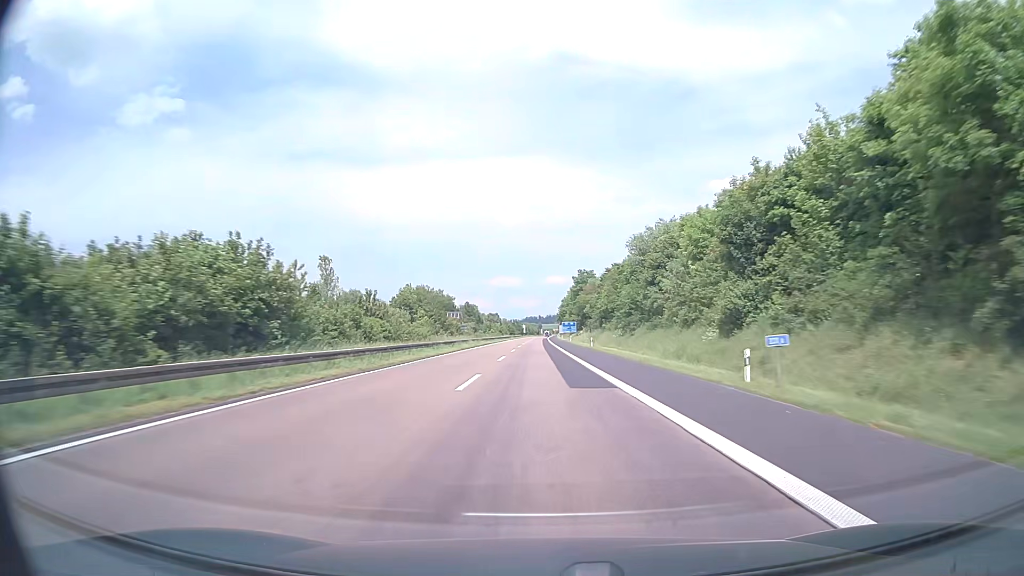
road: motorway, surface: asphalt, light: Day
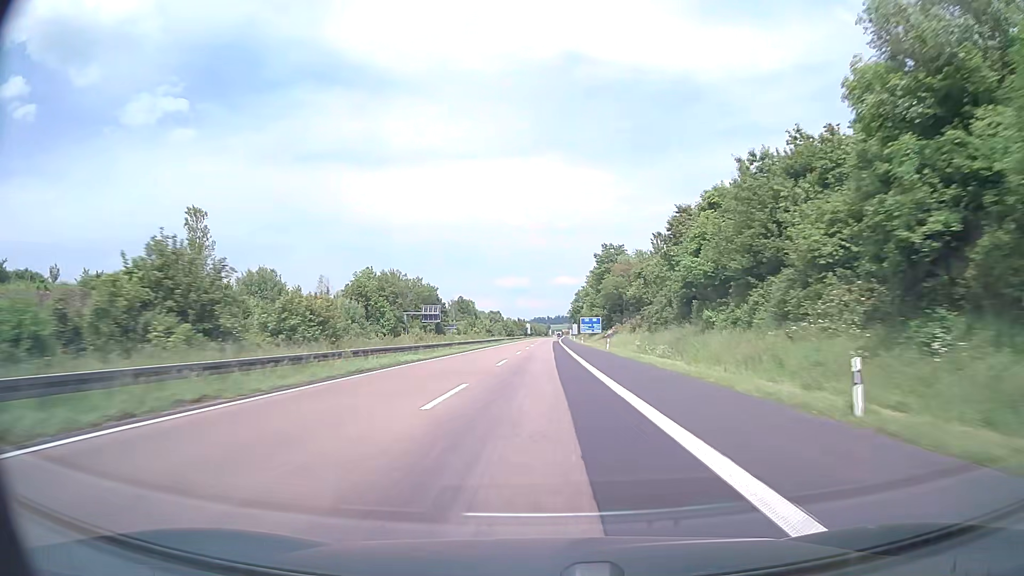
(-0.3, +57.1) m; -1°
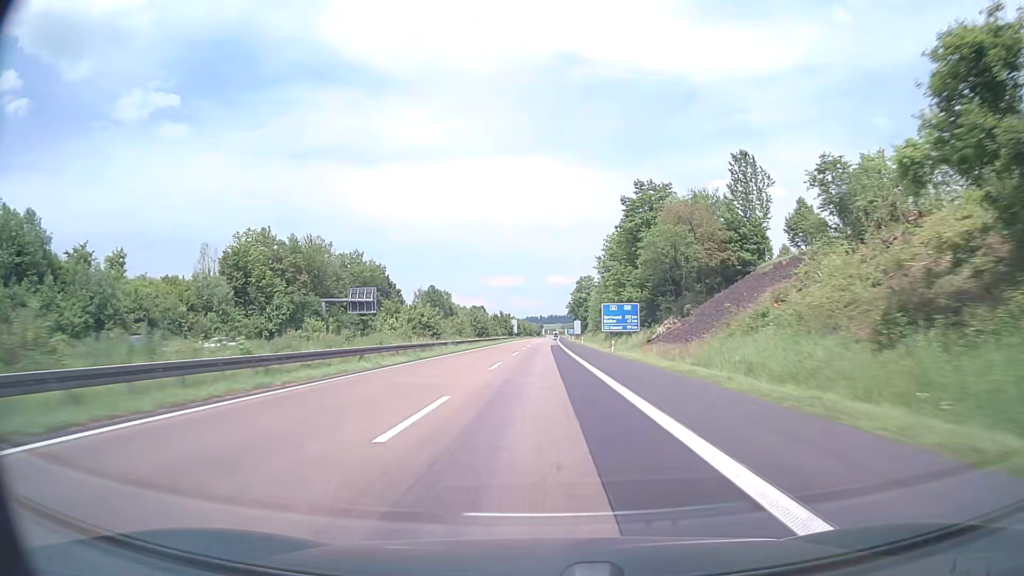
(+0.2, +57.1) m; +1°
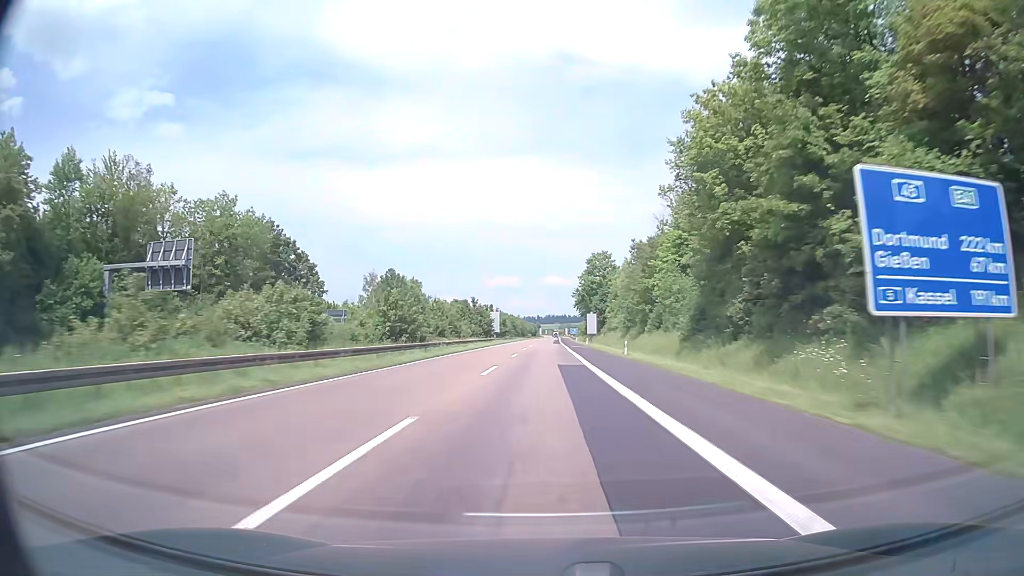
(+0.2, +57.1) m; 0°
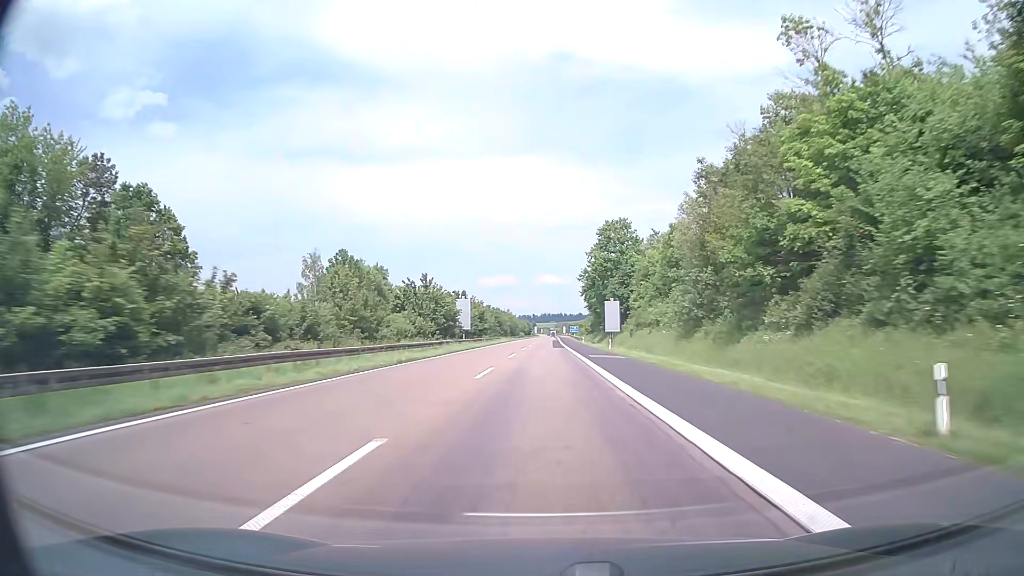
(+0.1, +38.0) m; 0°
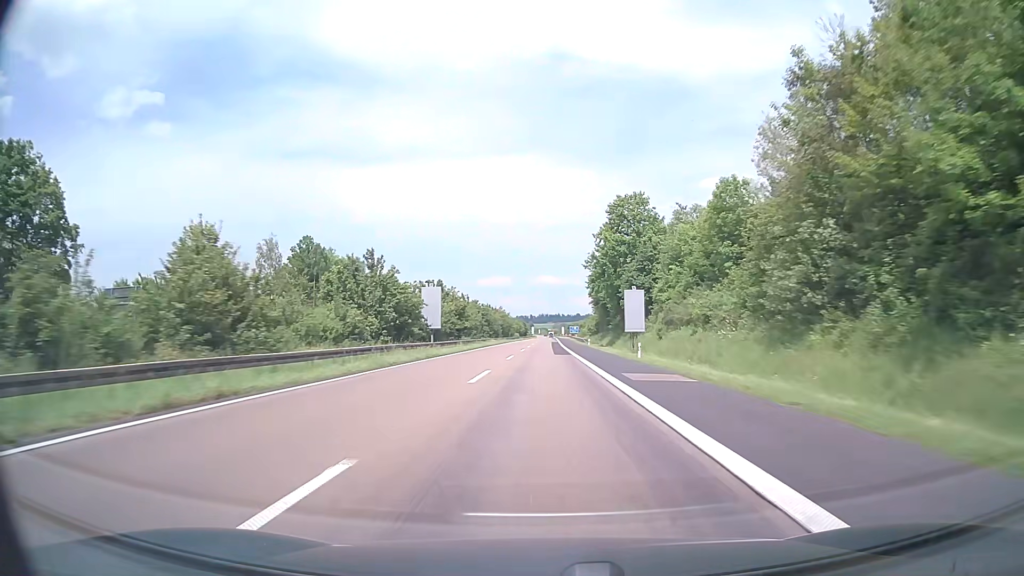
(0.0, +19.0) m; 0°
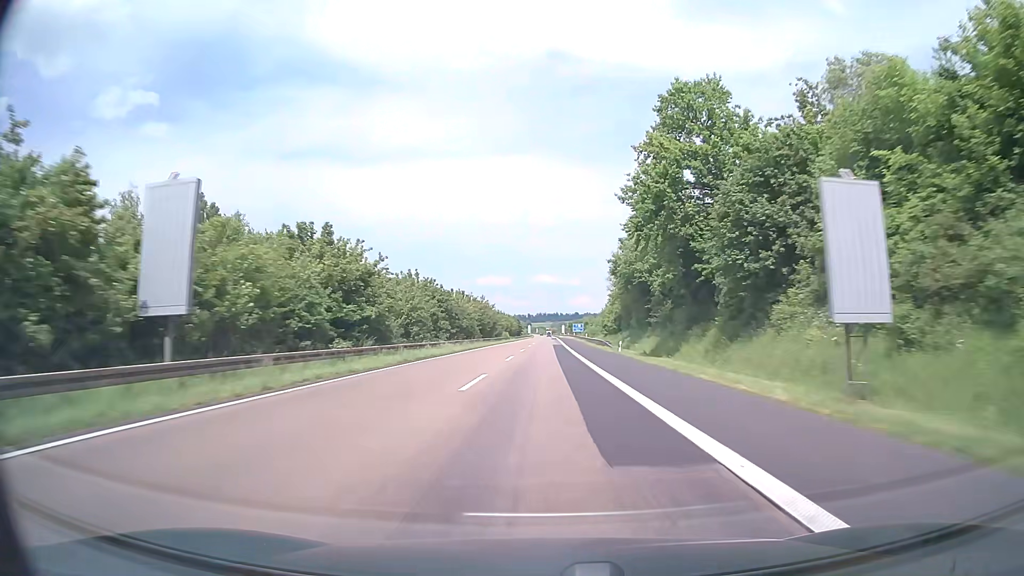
(+0.1, +38.0) m; 0°
